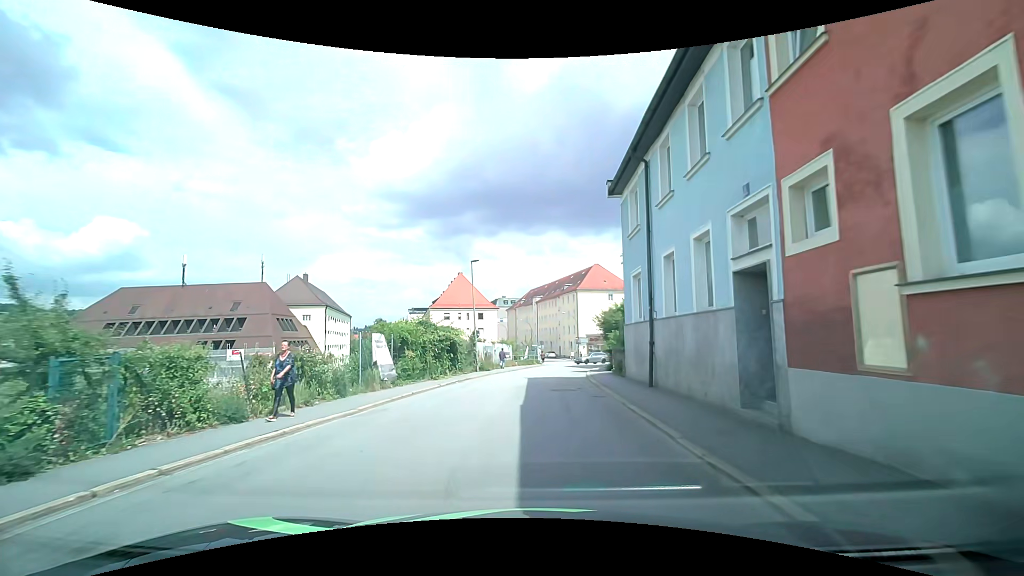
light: Day
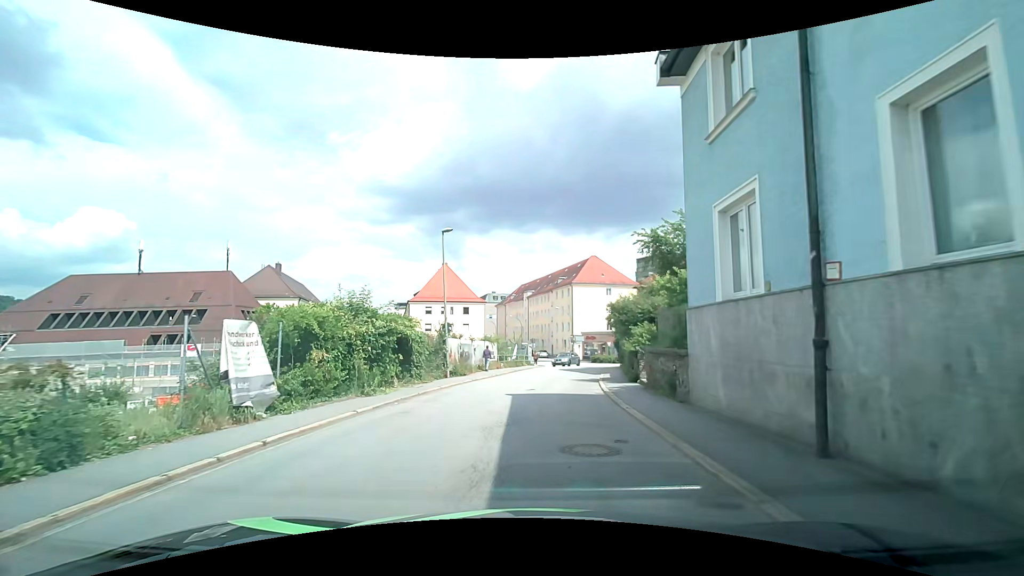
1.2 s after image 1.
(+0.1, +8.6) m; 0°
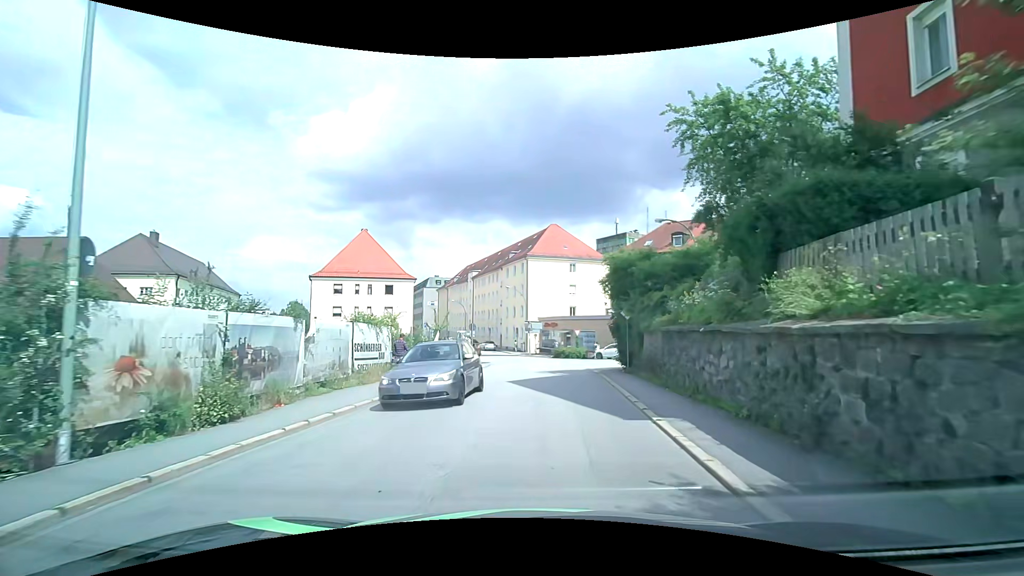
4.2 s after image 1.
(+1.2, +19.1) m; +8°
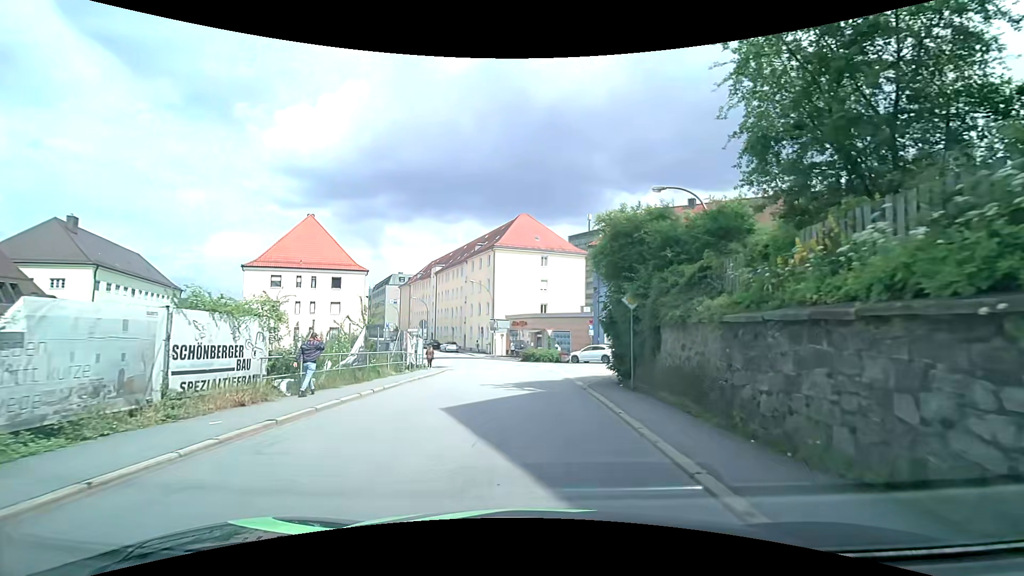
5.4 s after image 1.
(+0.1, +7.0) m; +4°
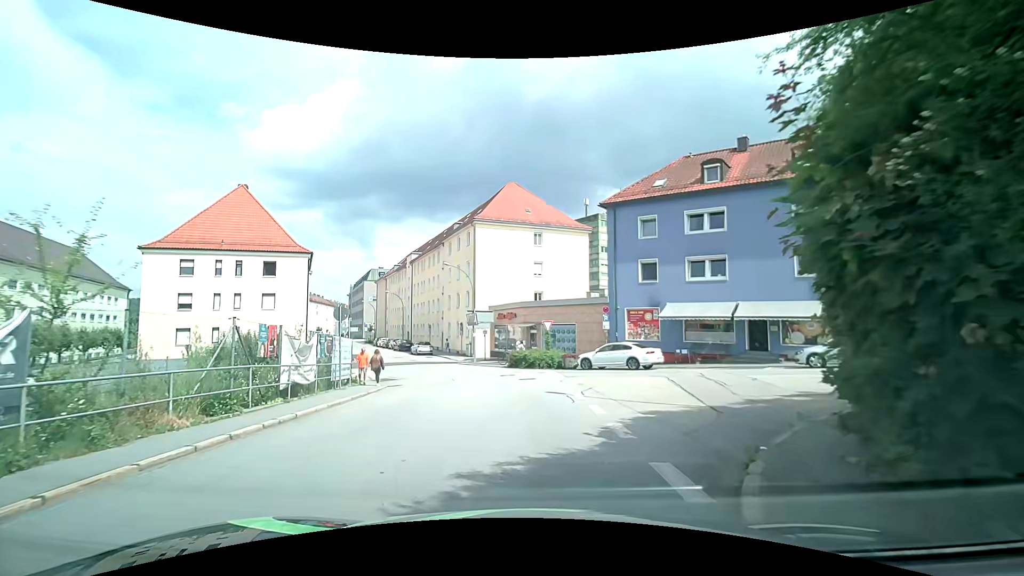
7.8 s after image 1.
(-0.1, +13.0) m; 0°
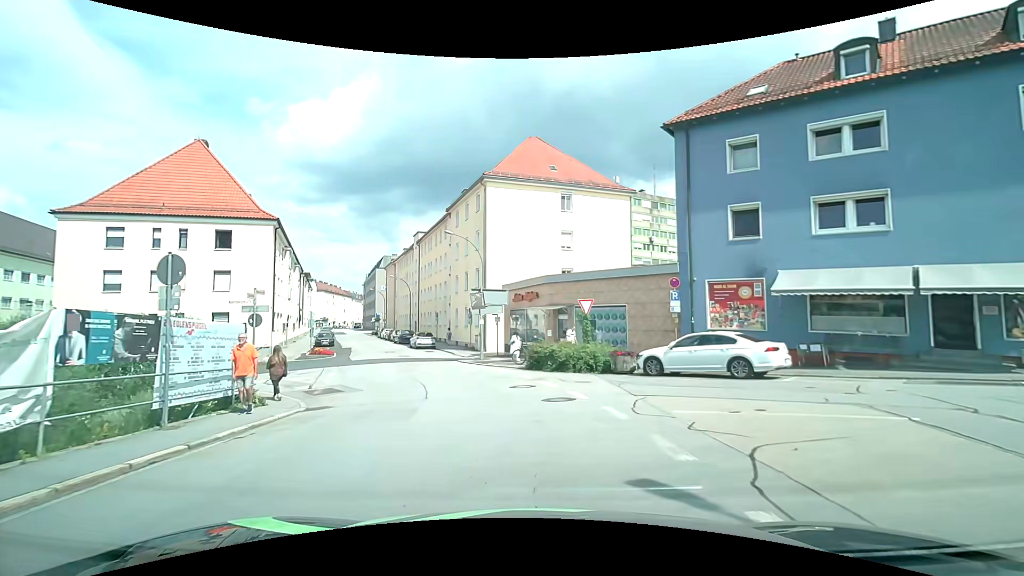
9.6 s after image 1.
(-0.2, +10.8) m; -3°
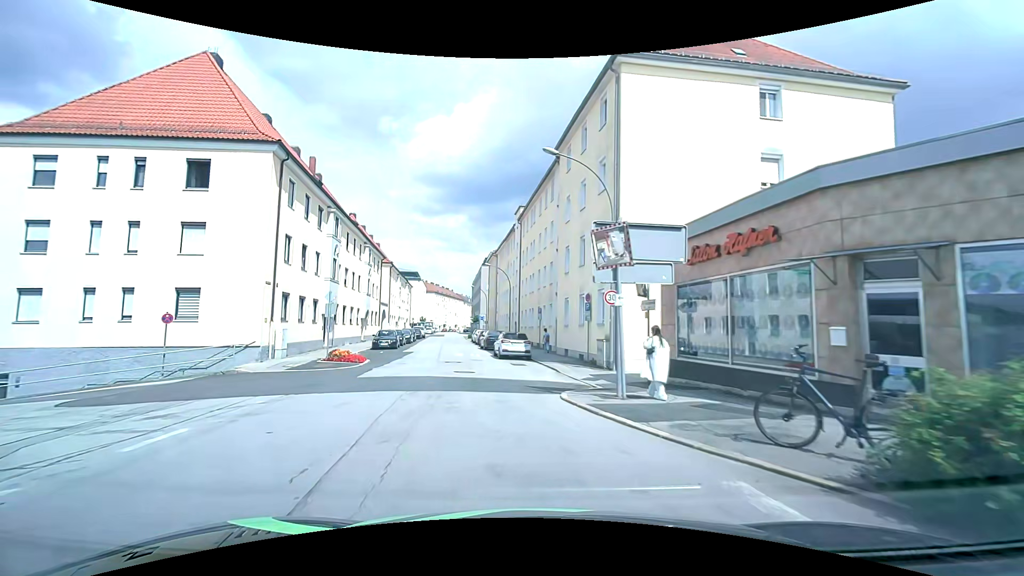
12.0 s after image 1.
(-1.7, +16.8) m; -12°
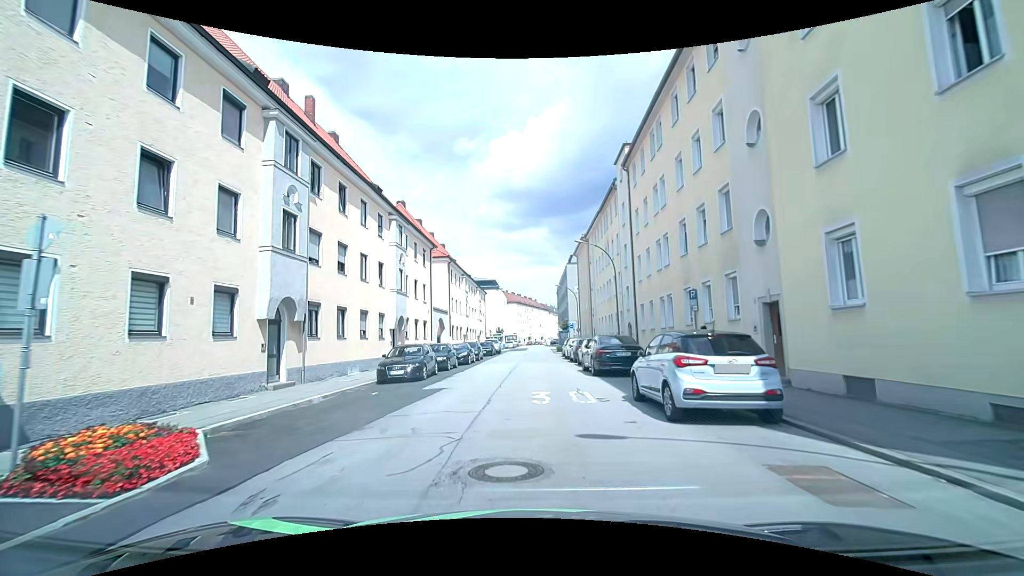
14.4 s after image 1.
(-2.3, +18.1) m; -12°
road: tertiary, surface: asphalt
(0, +10) (0, +20) (0, +30) (+1, +40) (+1, +50) (+2, +60) (+2, +70) (+3, +80) (+4, +90) (+4, +100) m
